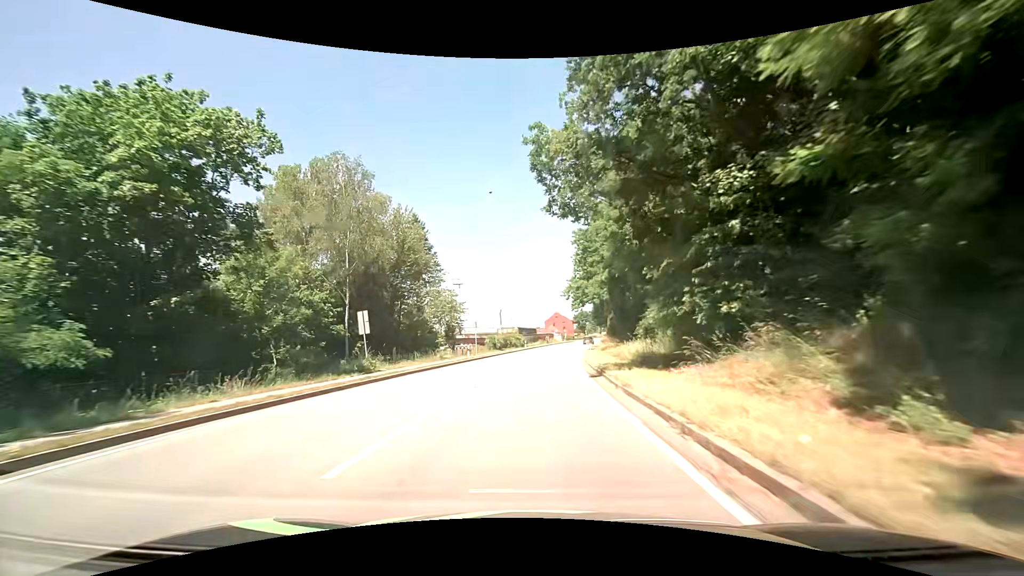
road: primary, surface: asphalt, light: Day
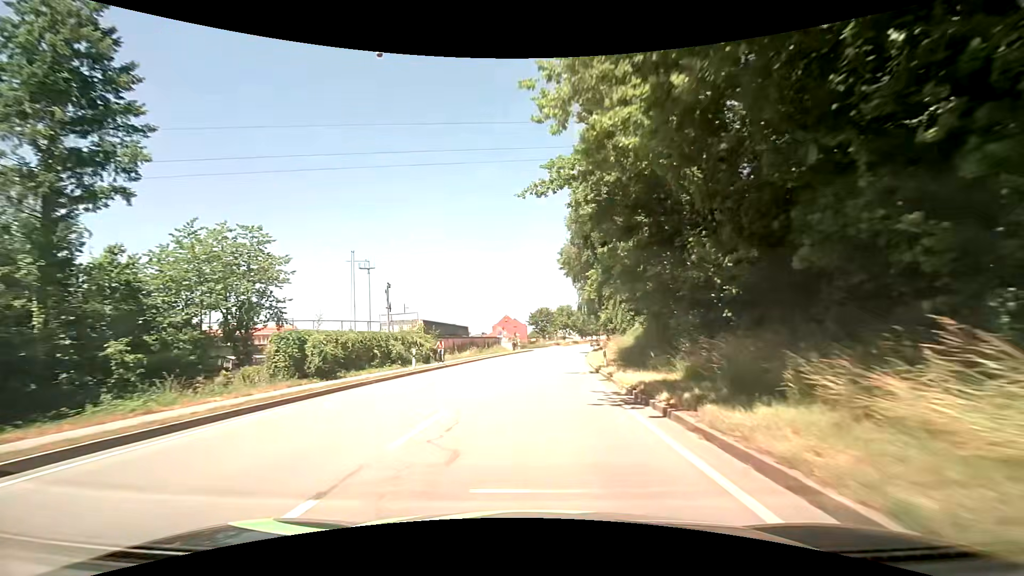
(+2.7, +46.4) m; +6°
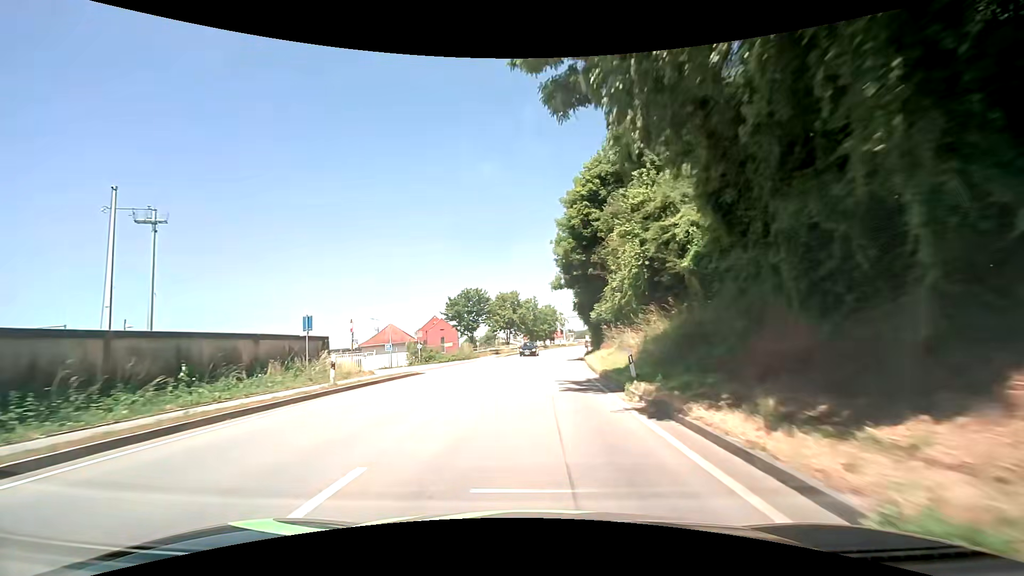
(+2.7, +47.4) m; +6°
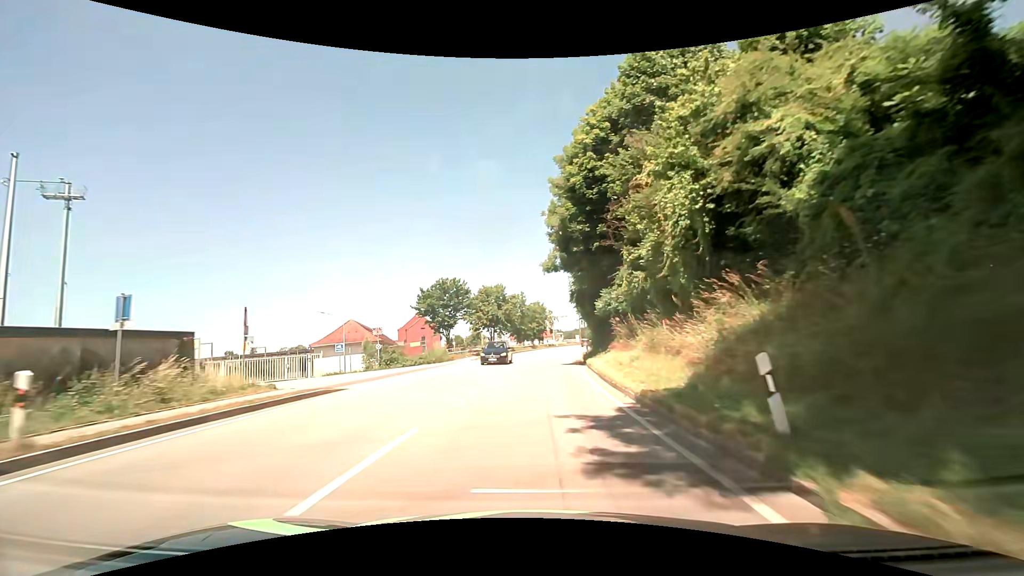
(+0.1, +9.5) m; +2°
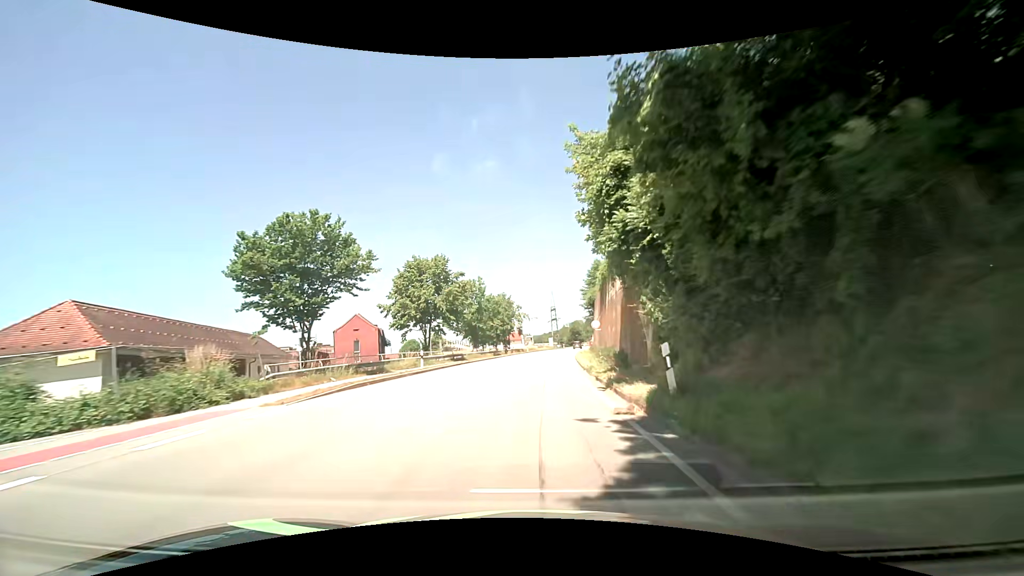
(+1.0, +28.3) m; +4°
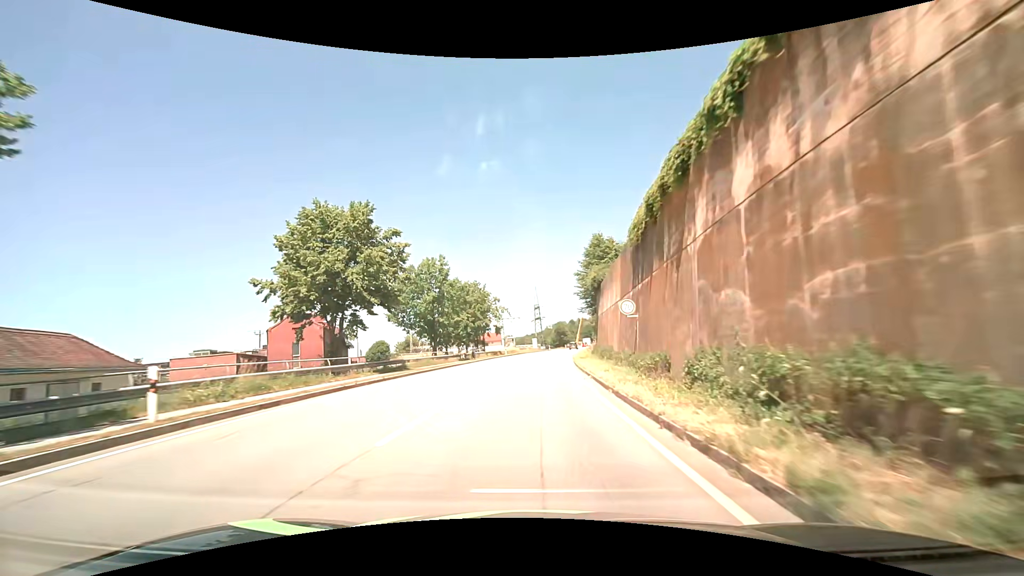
(+0.2, +19.0) m; +2°
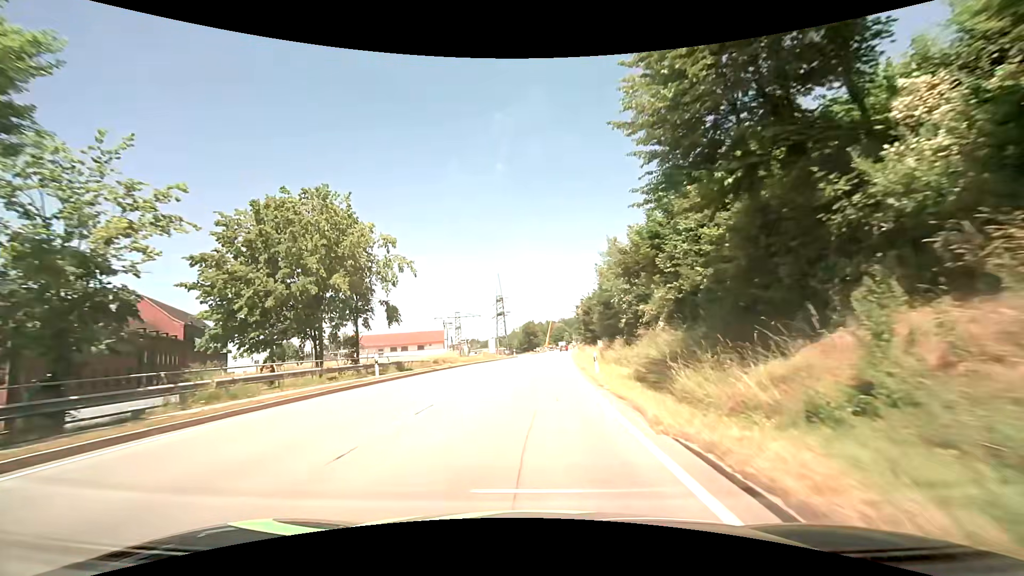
(+1.5, +45.8) m; +4°
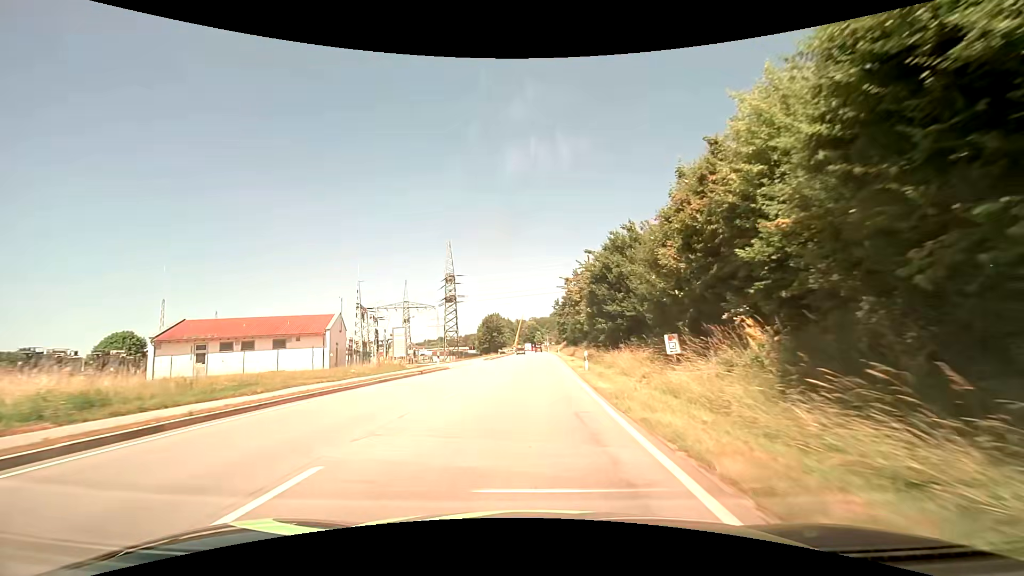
(+1.4, +42.9) m; +3°
(0, +10) (0, +20) (0, +30) (0, +40) (+1, +50) (+1, +60) (+1, +70) (+2, +80) (+2, +90) (+2, +100) m
